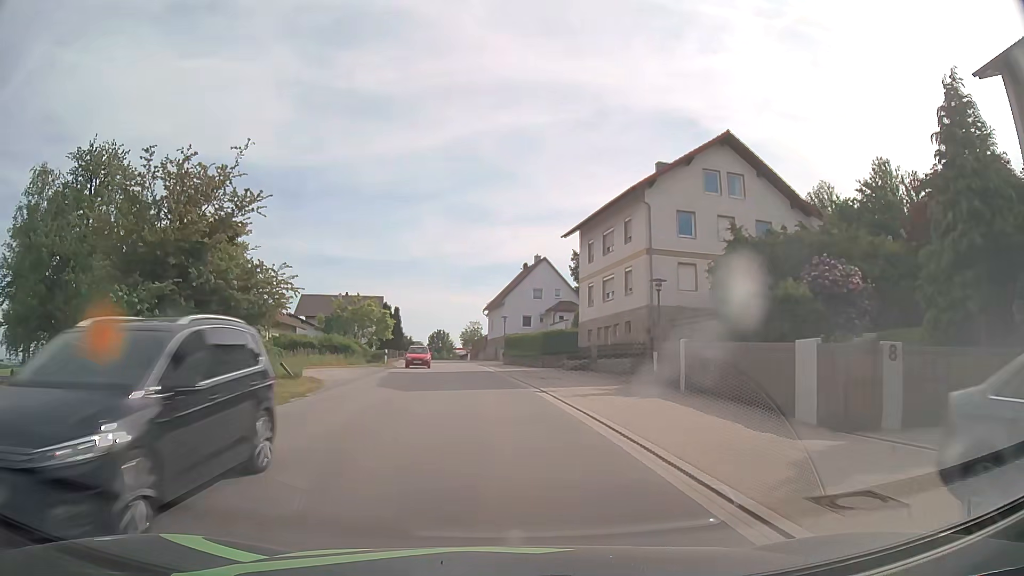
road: tertiary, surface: asphalt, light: Day
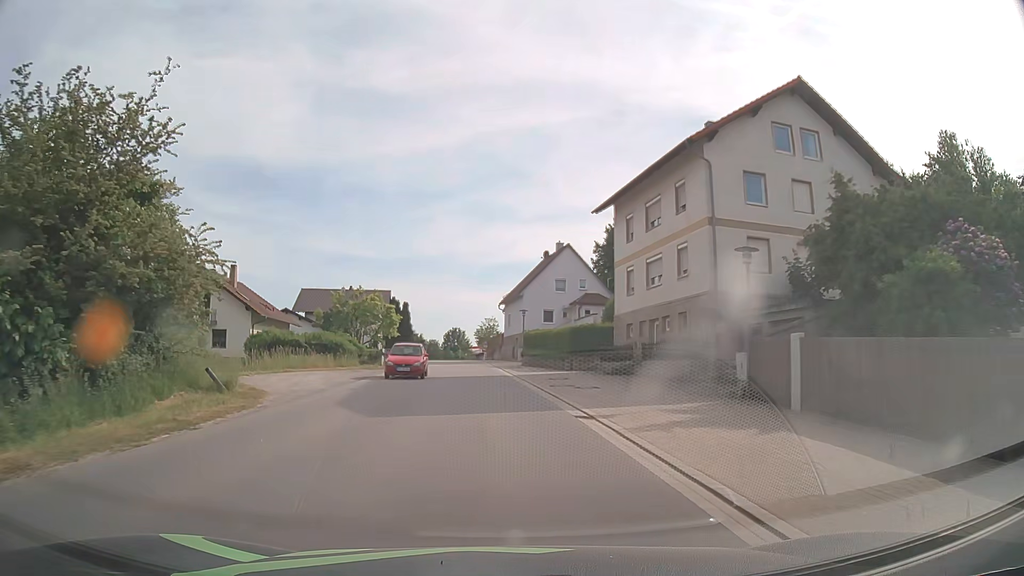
(-0.1, +7.7) m; -1°
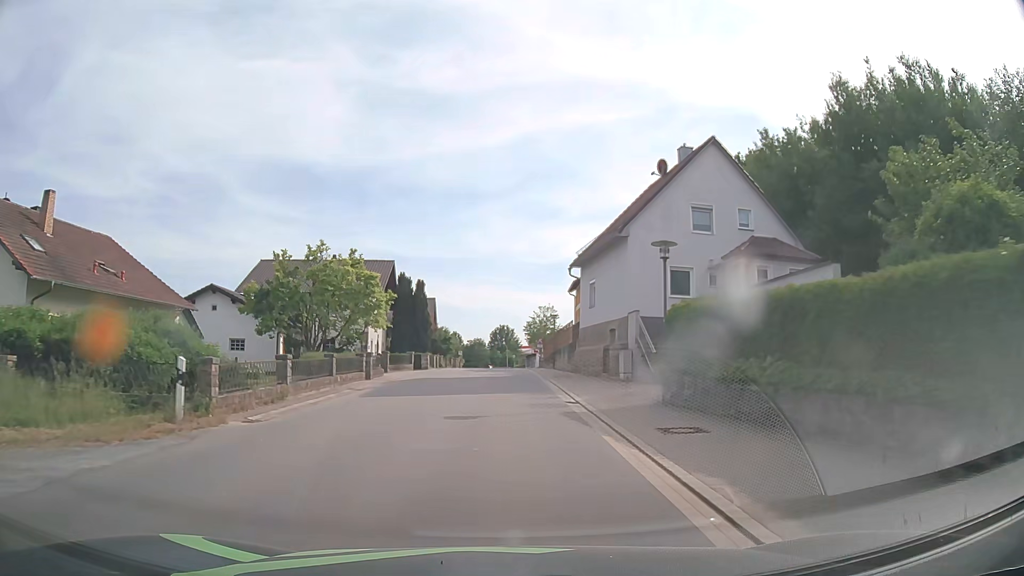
(-1.4, +31.0) m; -4°
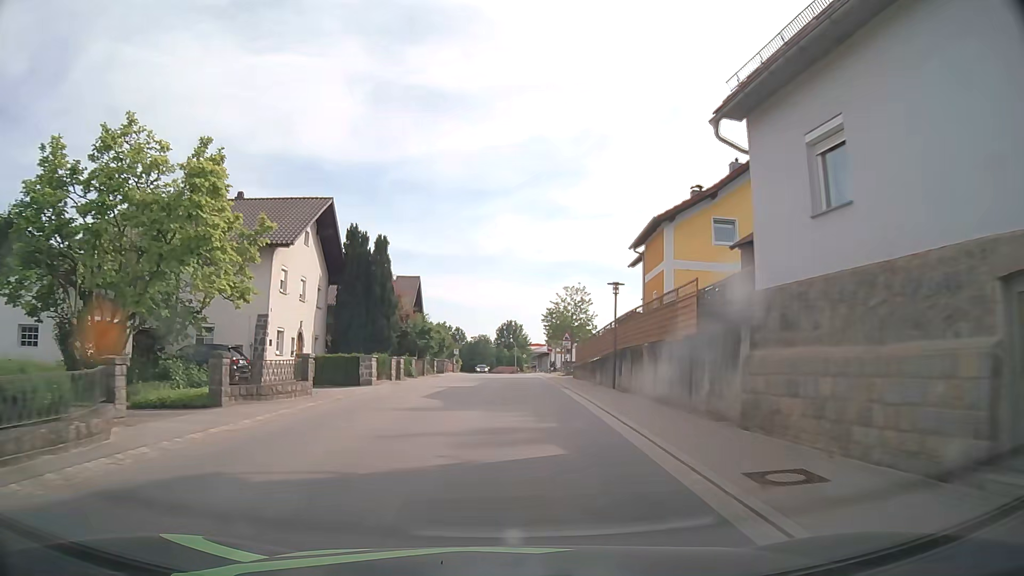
(-0.3, +23.4) m; -1°
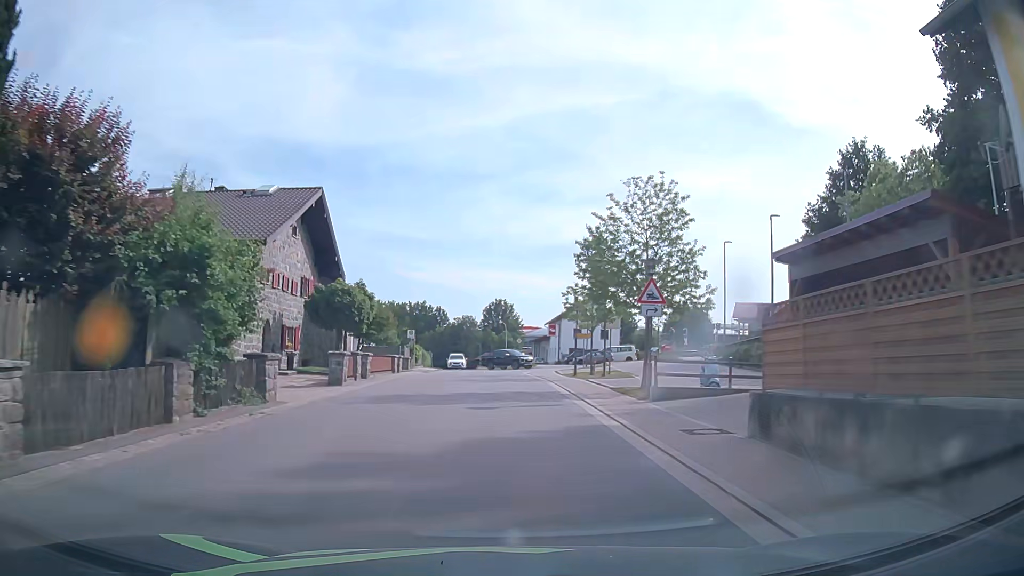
(+0.3, +31.5) m; +1°
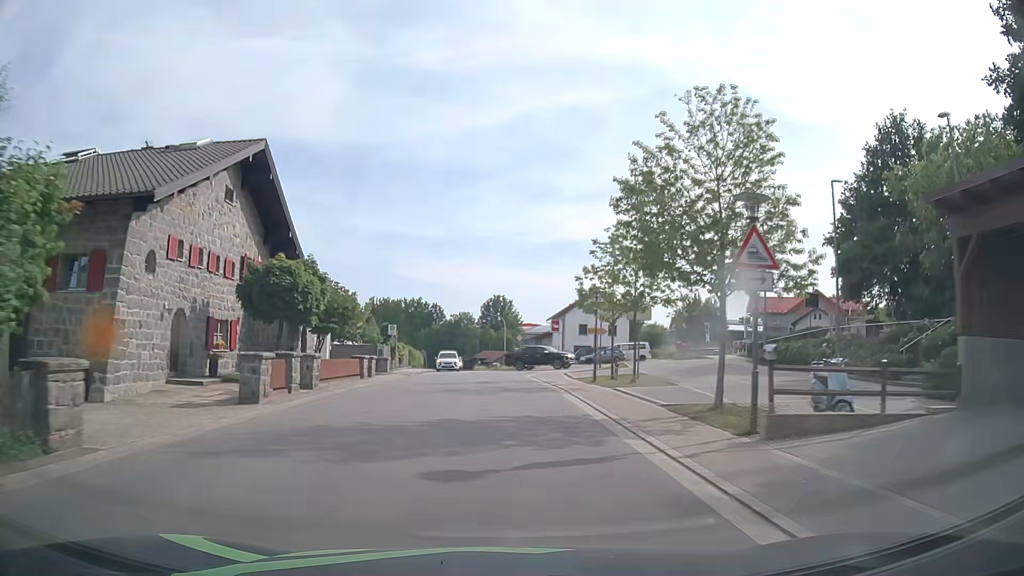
(0.0, +7.9) m; 0°
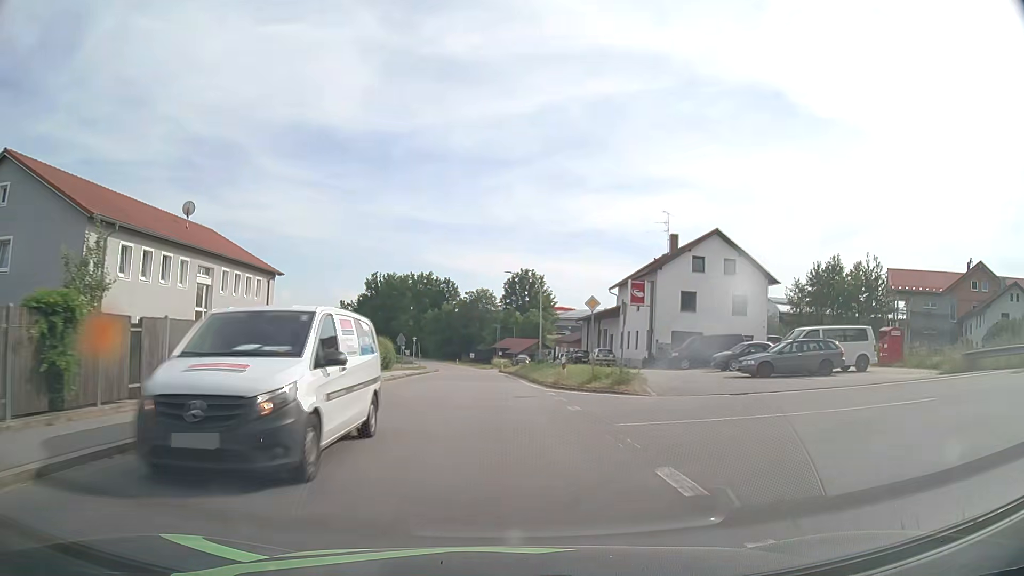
(-0.8, +39.8) m; -2°
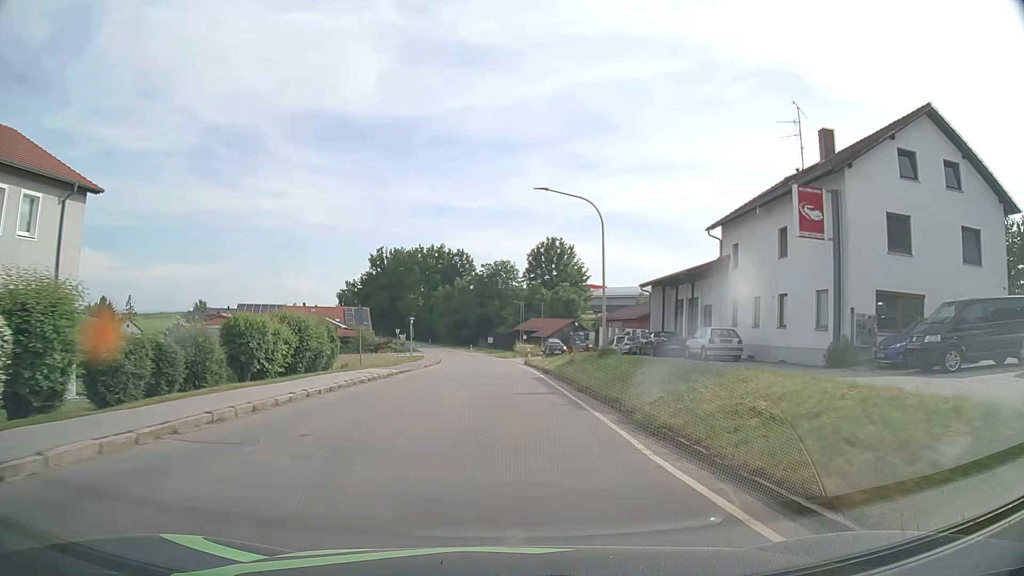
(-0.4, +23.9) m; -2°
(0, +10) (0, +20) (0, +30) (0, +40) (-1, +50) (-1, +60) (-2, +70) (-3, +80) (-5, +90) (-7, +99) m
